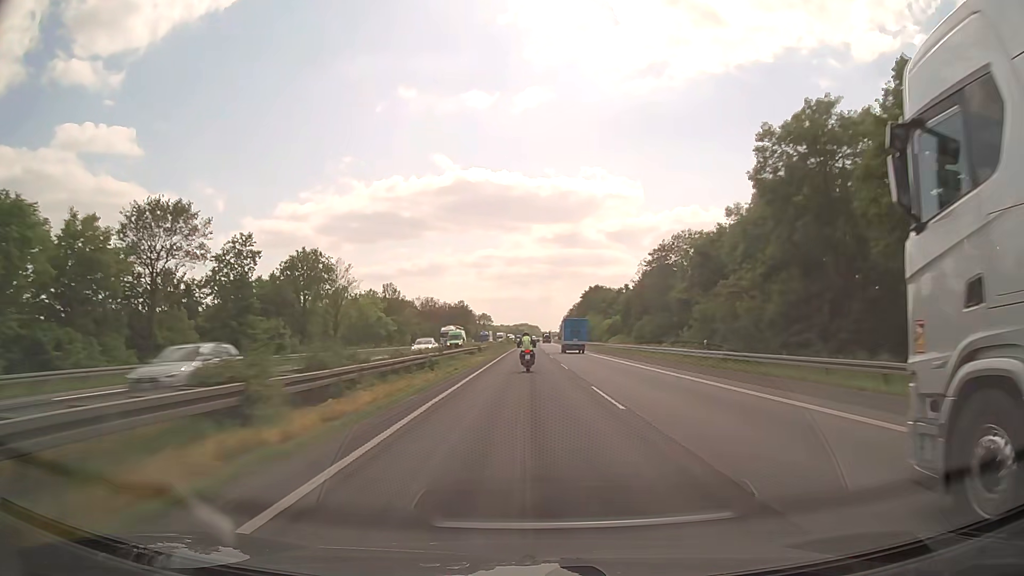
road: motorway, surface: asphalt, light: Day
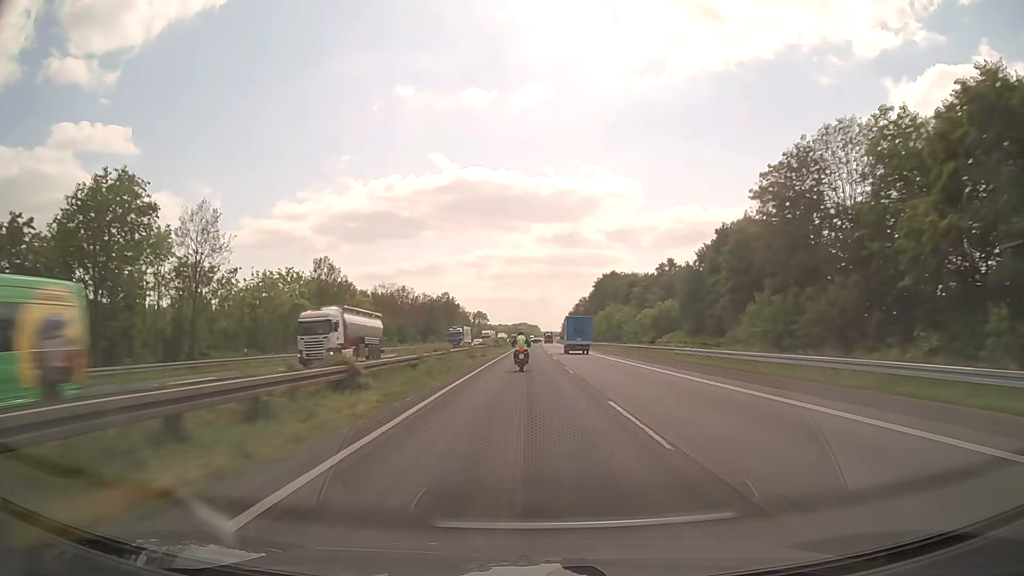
(-0.1, +40.9) m; 0°
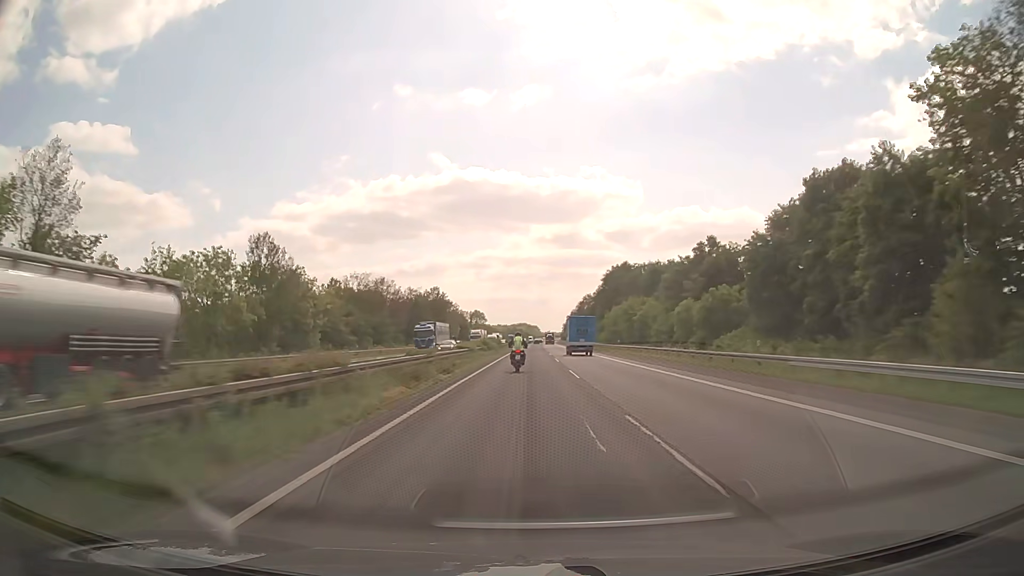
(0.0, +20.4) m; 0°
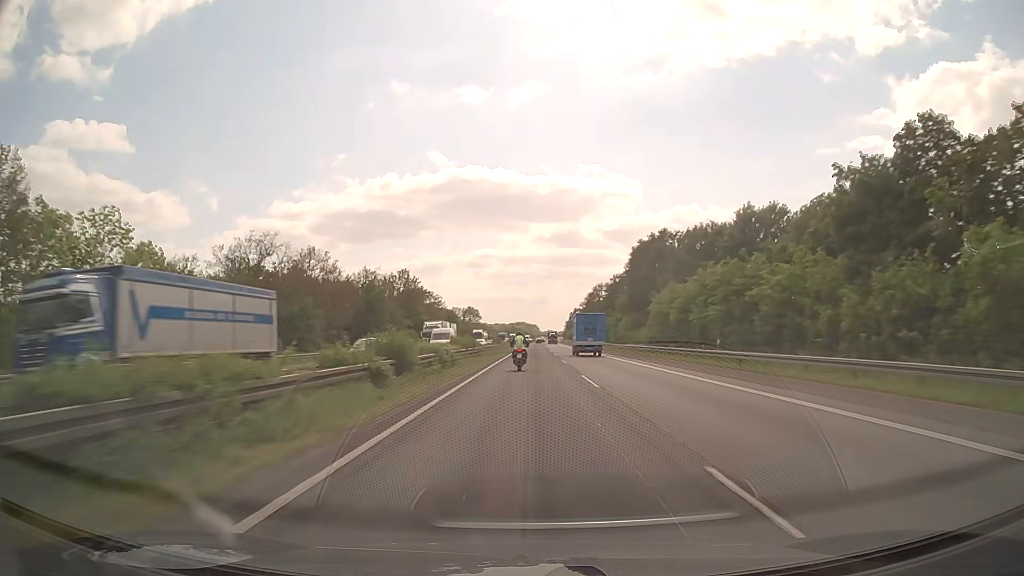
(+0.1, +40.9) m; 0°
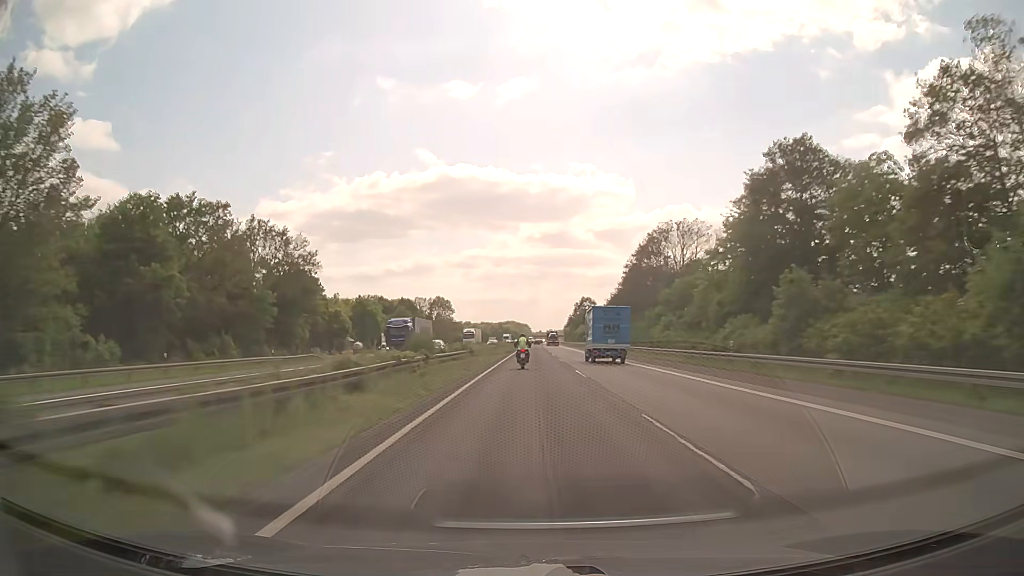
(+0.6, +102.8) m; +1°
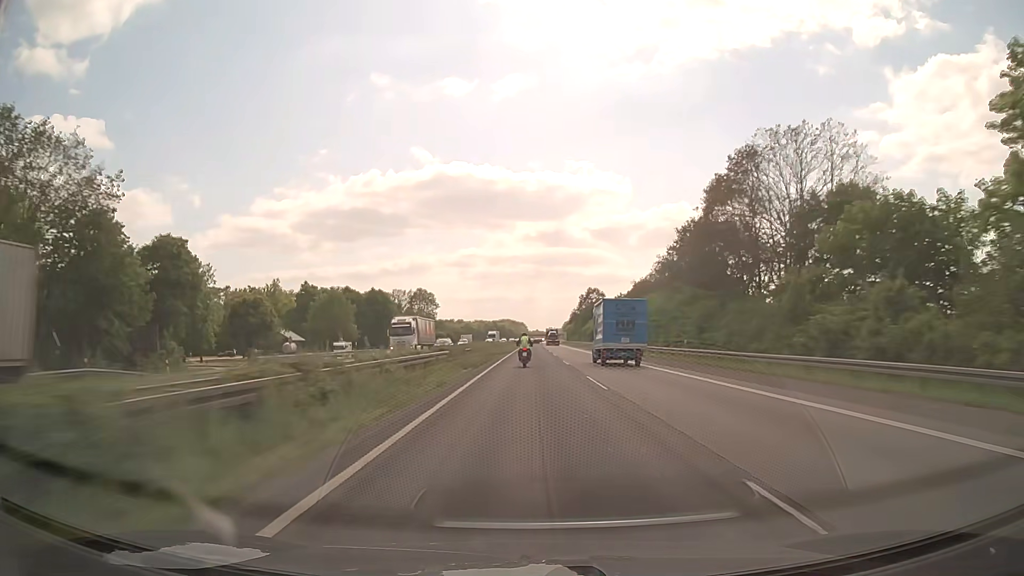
(+0.2, +41.9) m; 0°
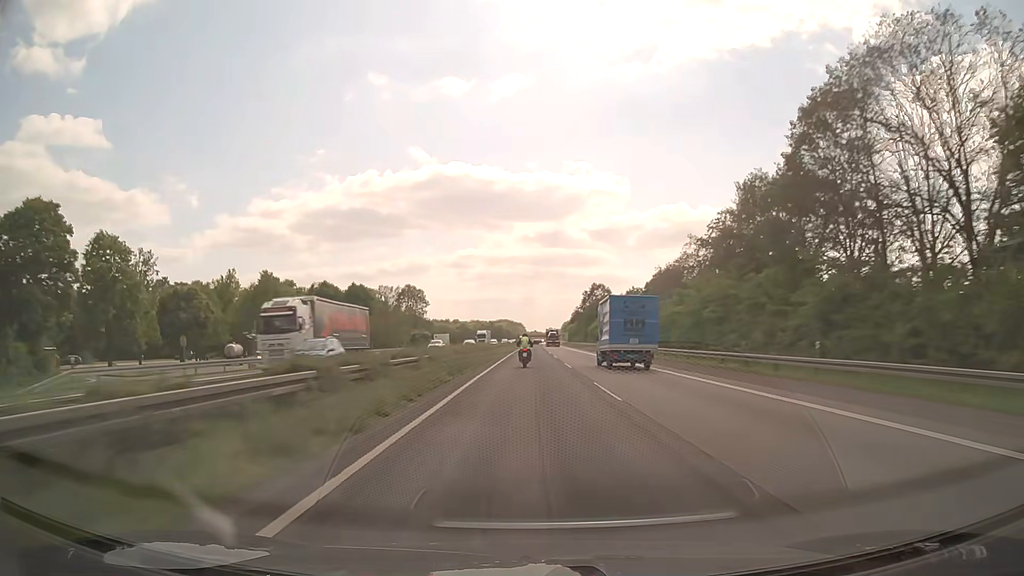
(0.0, +21.0) m; 0°
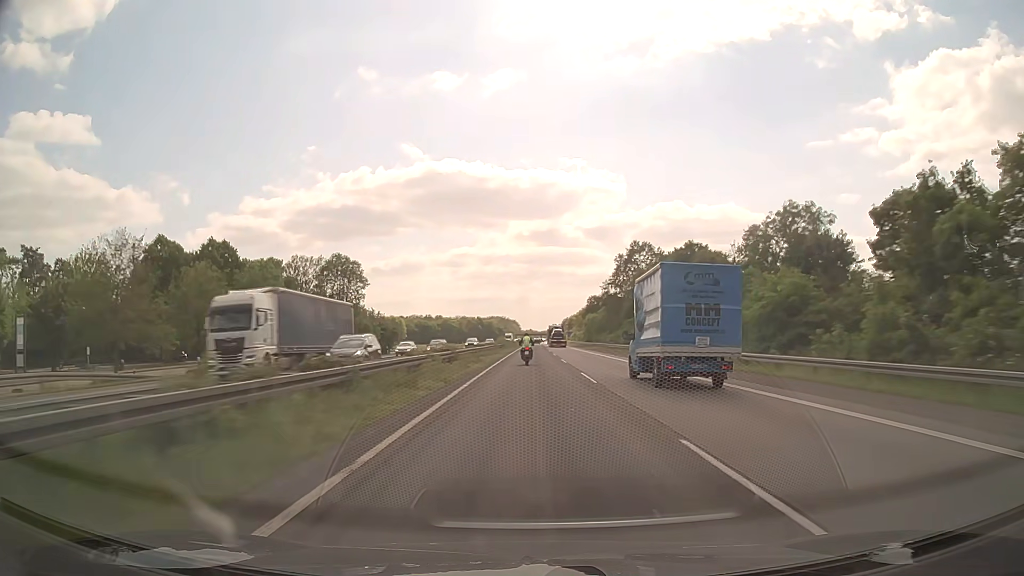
(+0.3, +84.2) m; +1°
(0, +10) (0, +20) (0, +30) (0, +40) (0, +50) (0, +60) (0, +70) (0, +80) (0, +90) (0, +100) m
